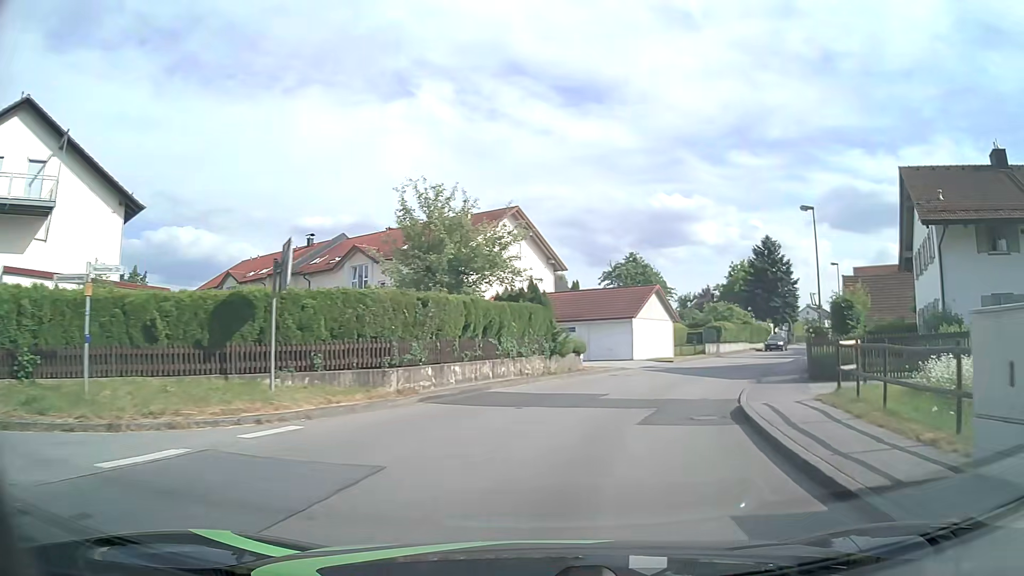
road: unclassified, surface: asphalt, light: Day
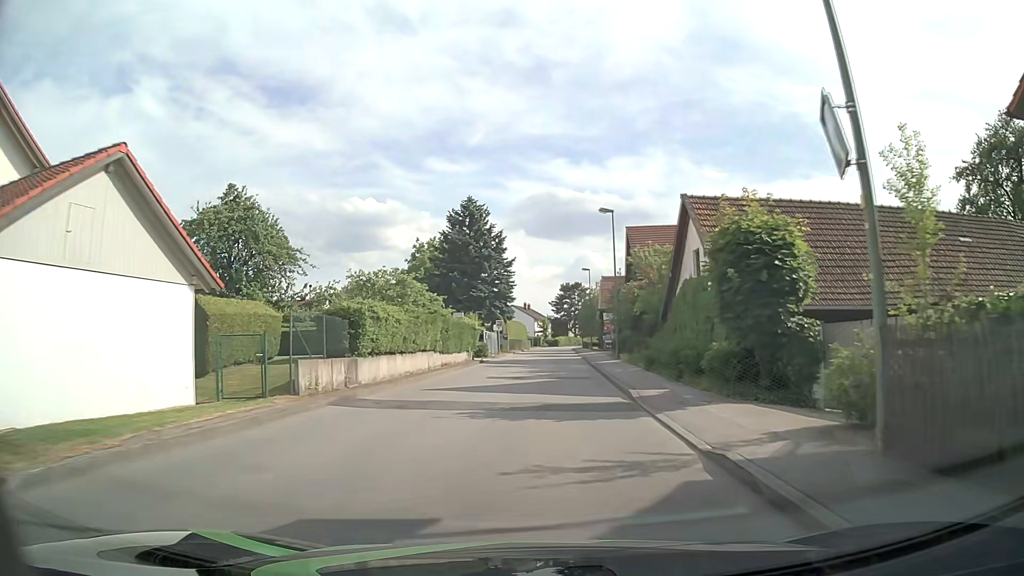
(+9.0, +29.7) m; +27°
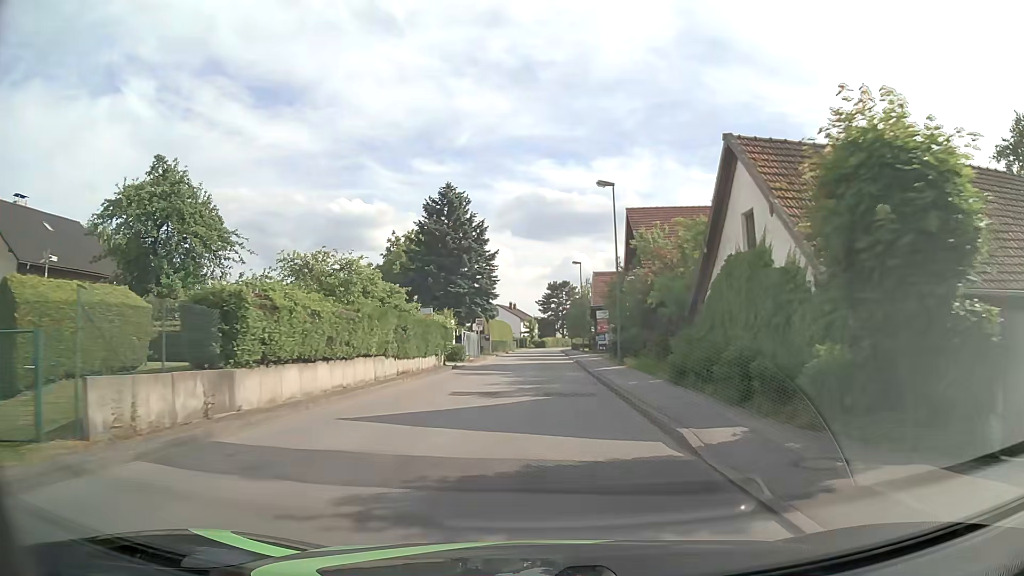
(+0.1, +6.7) m; +1°
(0, +10) (0, +20) (0, +30) (+1, +40) (+1, +50) (+1, +60) (+1, +70) (+2, +80) (+2, +90) (+3, +100) m
